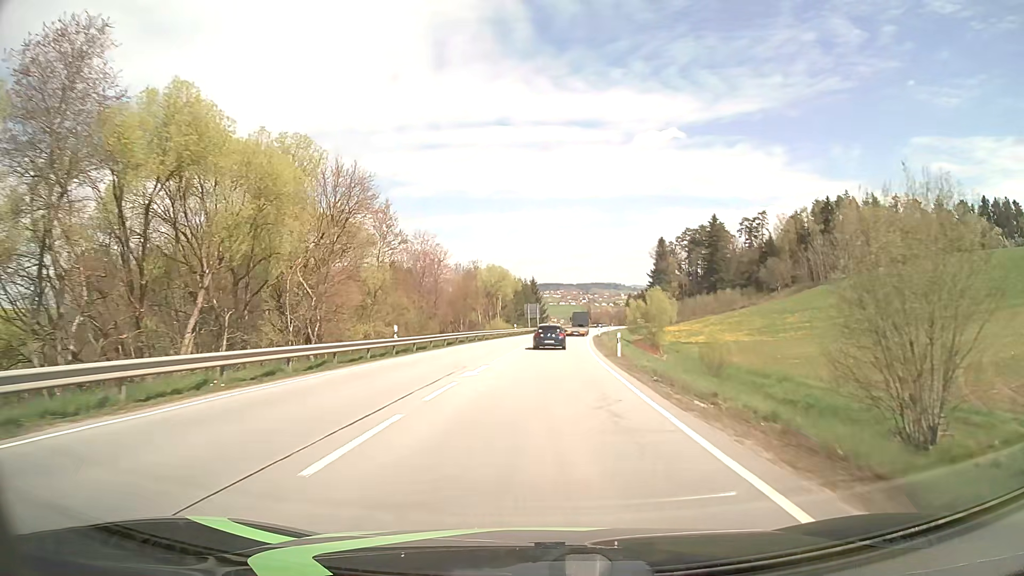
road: primary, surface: asphalt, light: Day
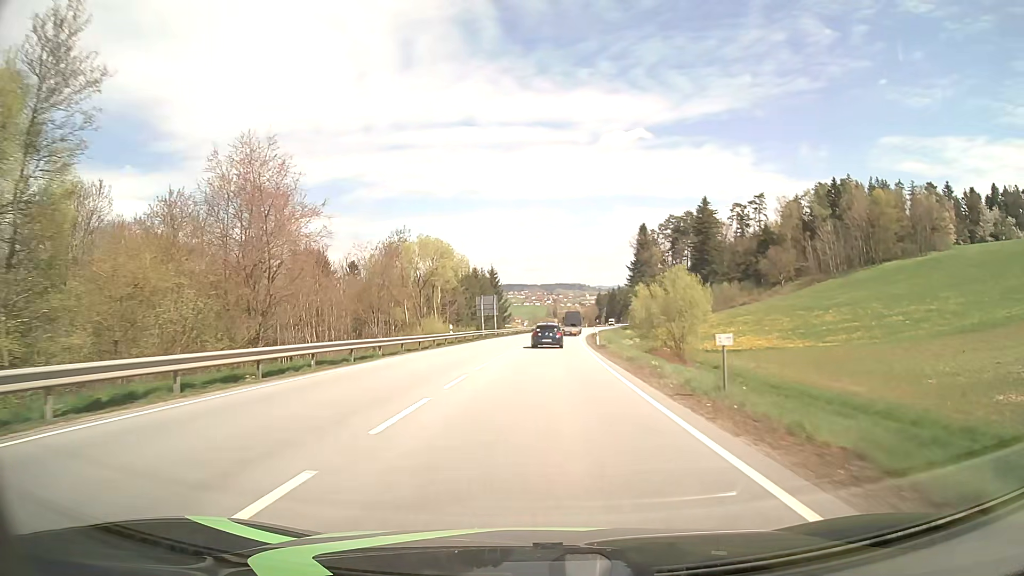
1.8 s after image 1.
(+0.8, +34.0) m; +3°
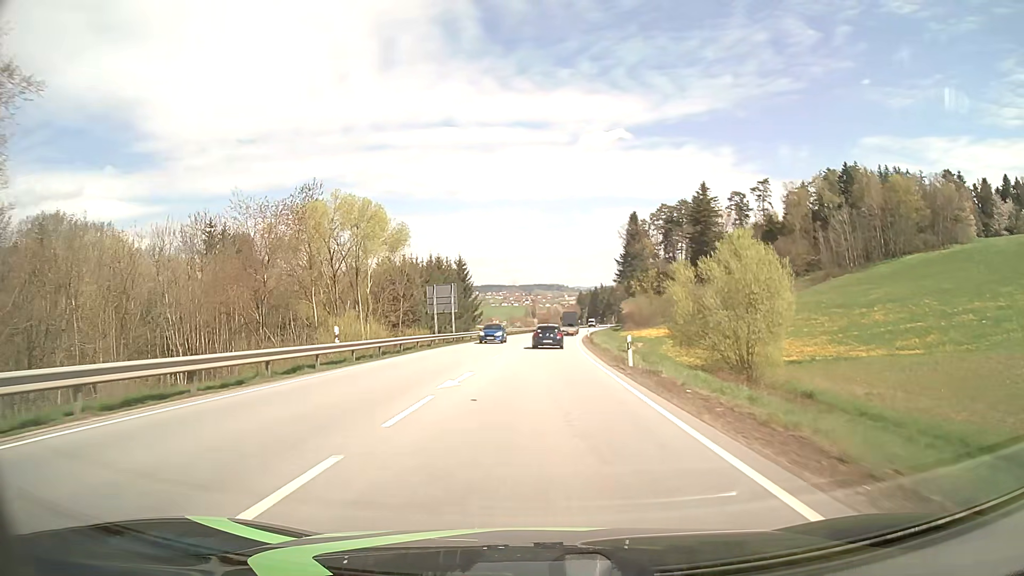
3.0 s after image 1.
(+0.4, +23.2) m; +2°
